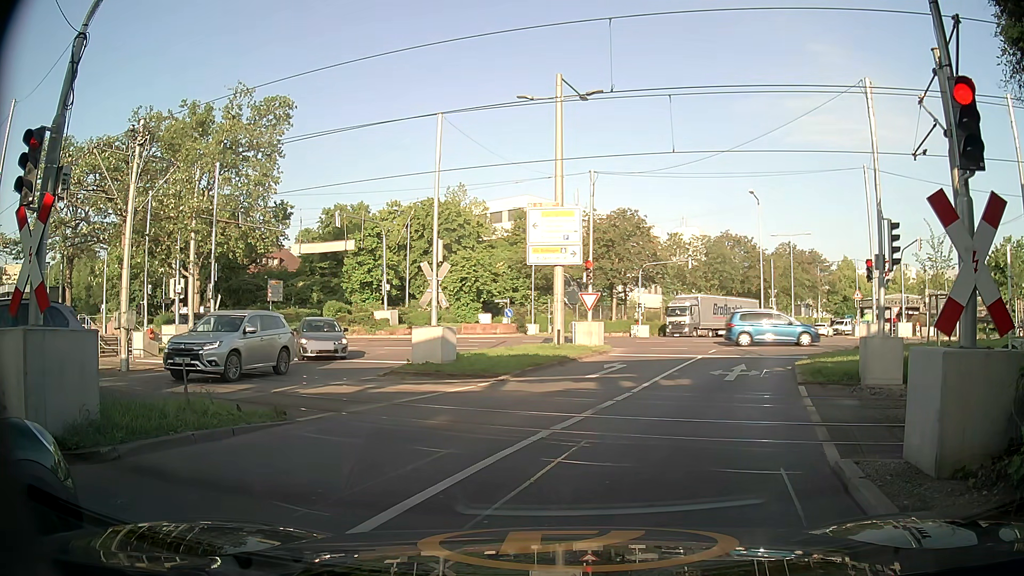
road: secondary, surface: asphalt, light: Day
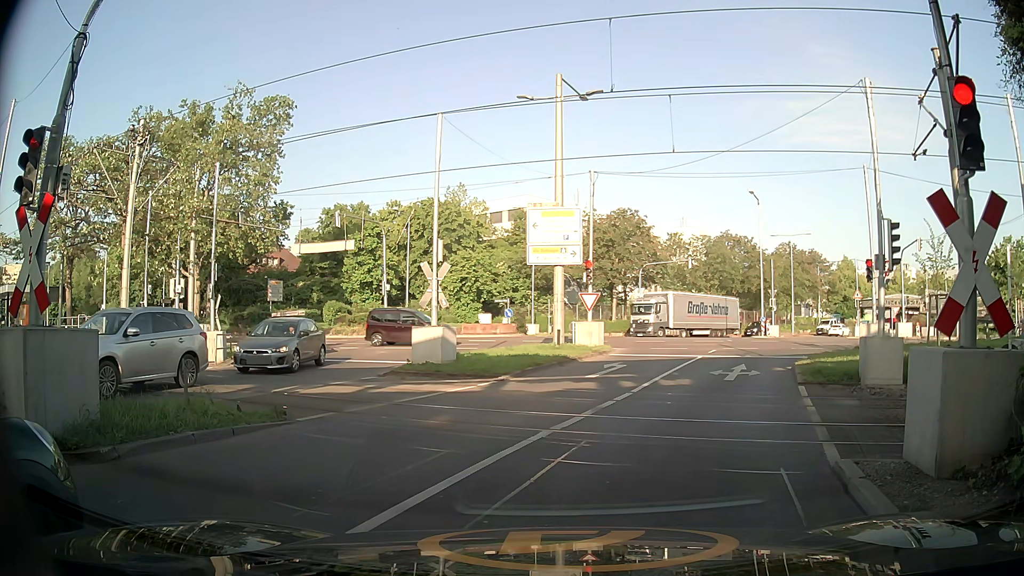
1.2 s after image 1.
(0.0, 0.0) m; 0°
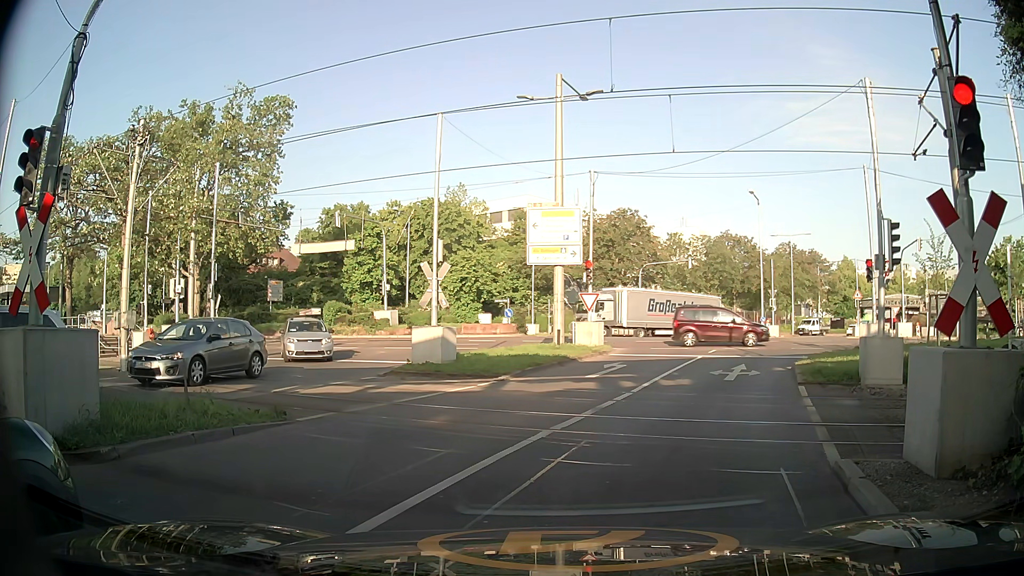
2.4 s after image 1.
(0.0, 0.0) m; 0°
